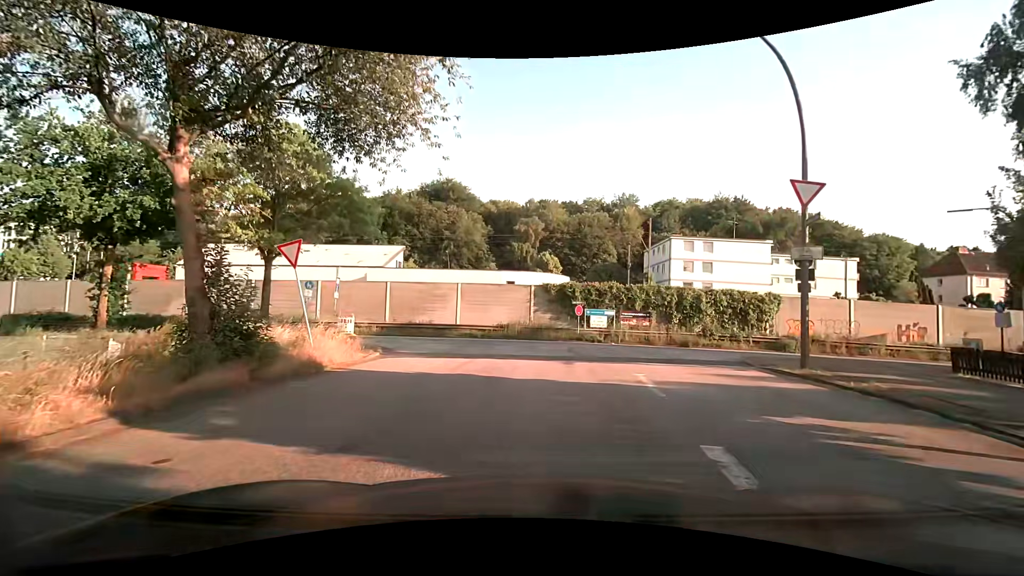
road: unclassified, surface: asphalt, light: Day
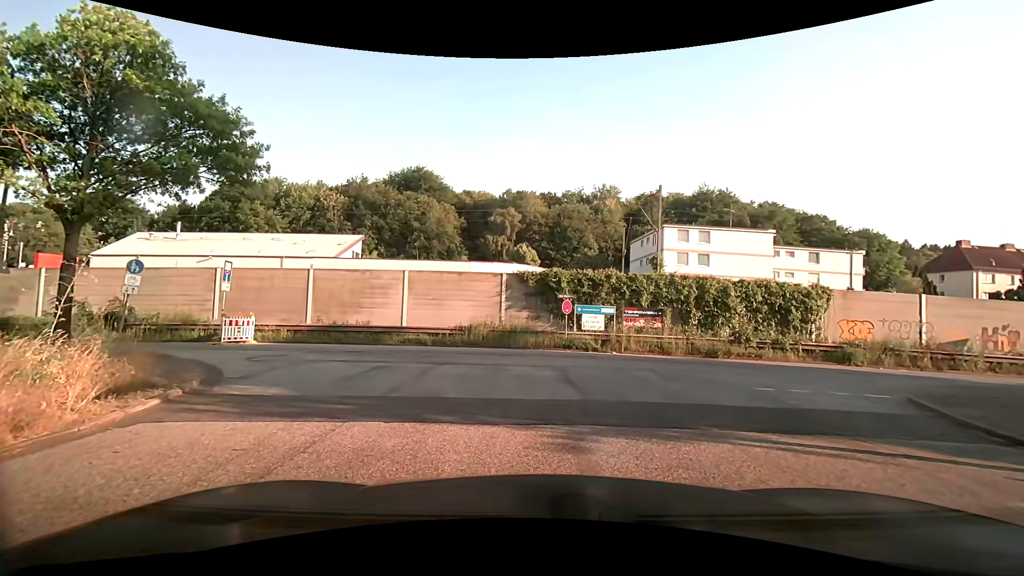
(+0.1, +8.3) m; +1°
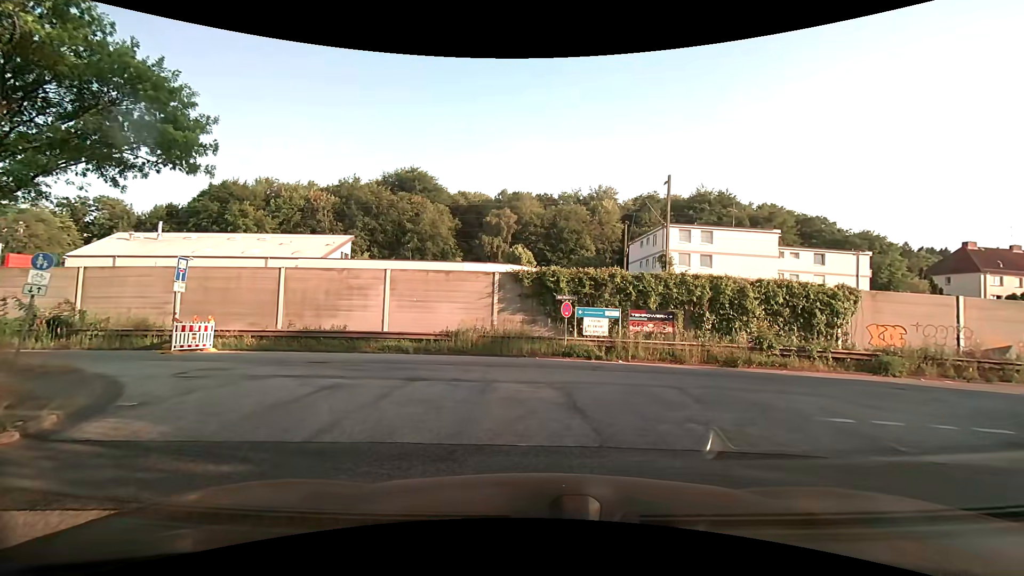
(0.0, +2.5) m; +3°
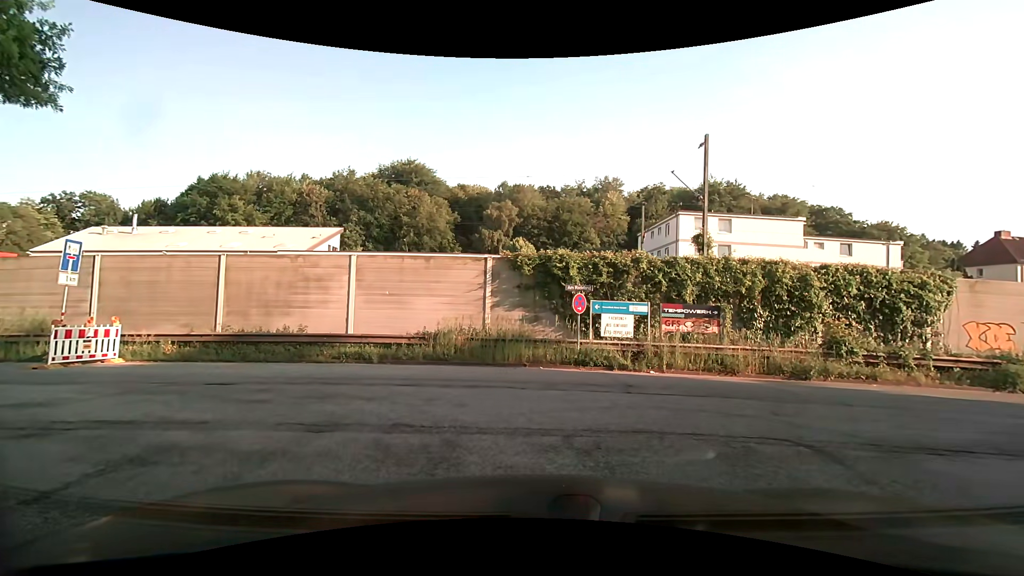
(-0.1, +4.7) m; -1°
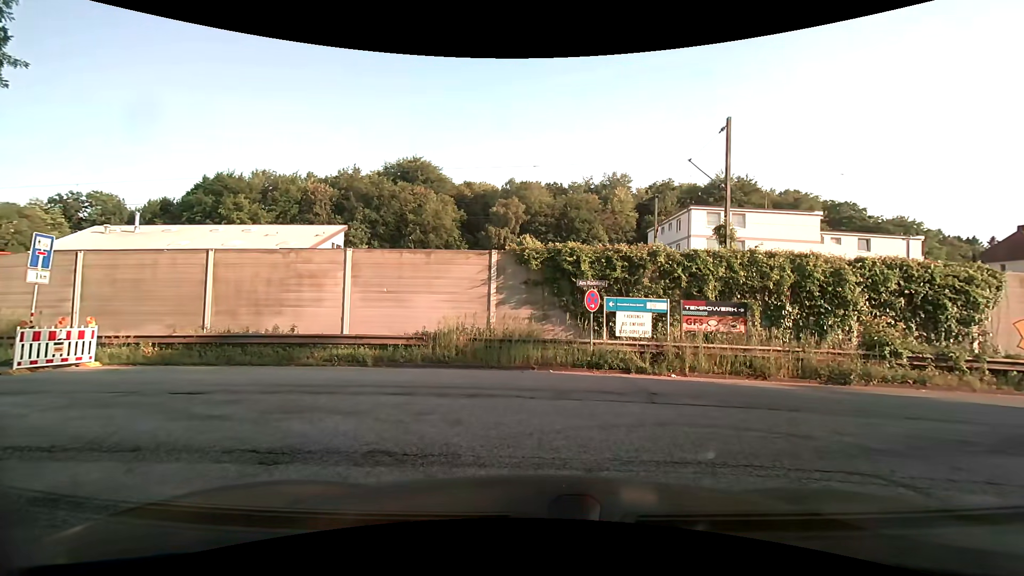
(0.0, +1.3) m; +1°
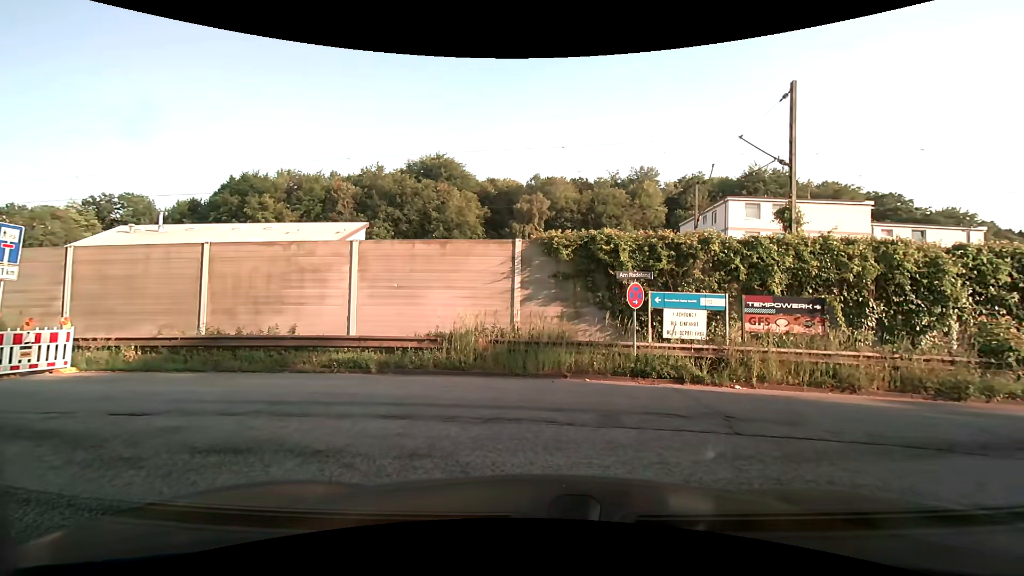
(-0.1, +2.0) m; -2°
